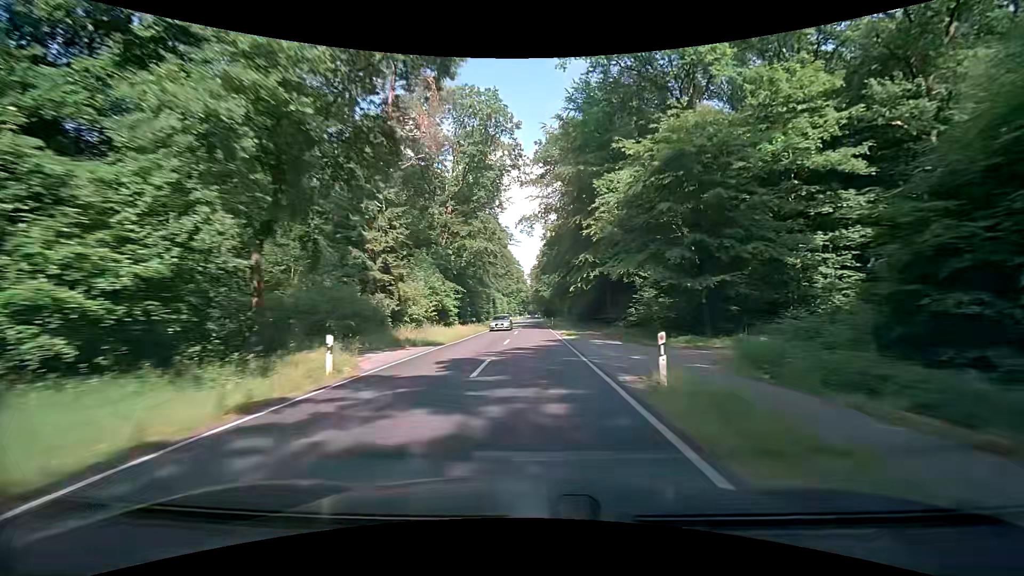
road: secondary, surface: asphalt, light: Day
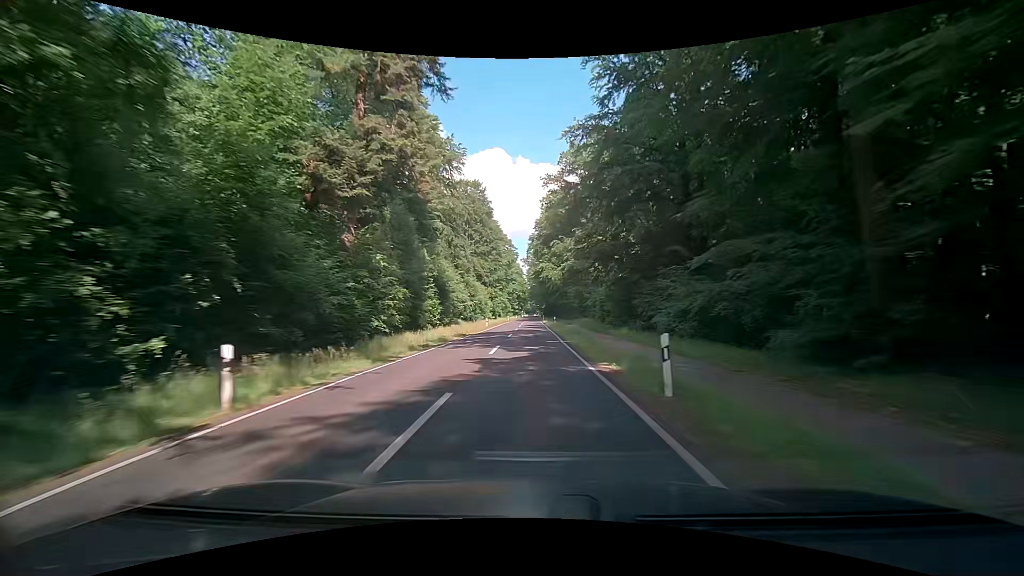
(+0.1, +54.9) m; 0°
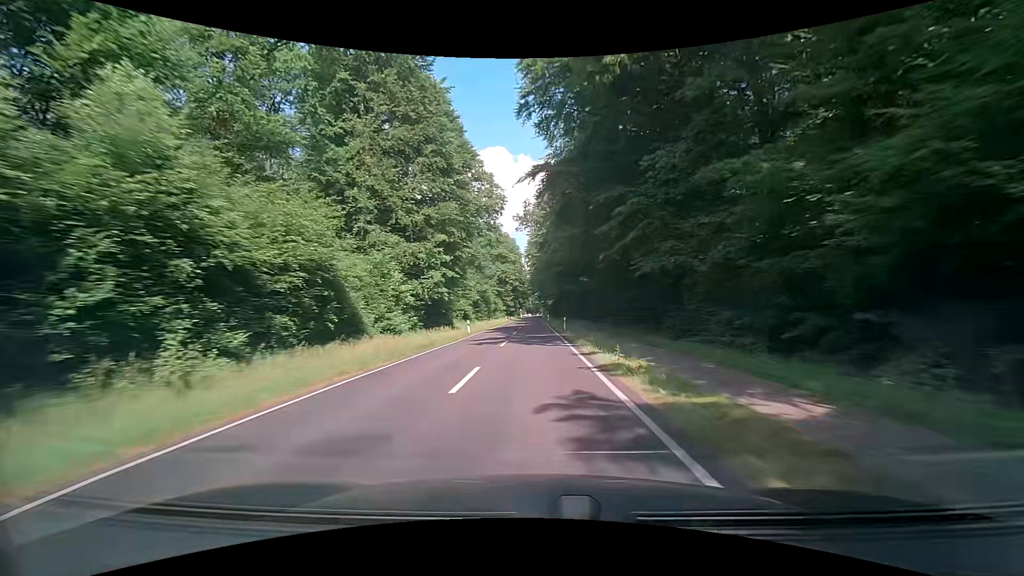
(-0.3, +68.7) m; -1°
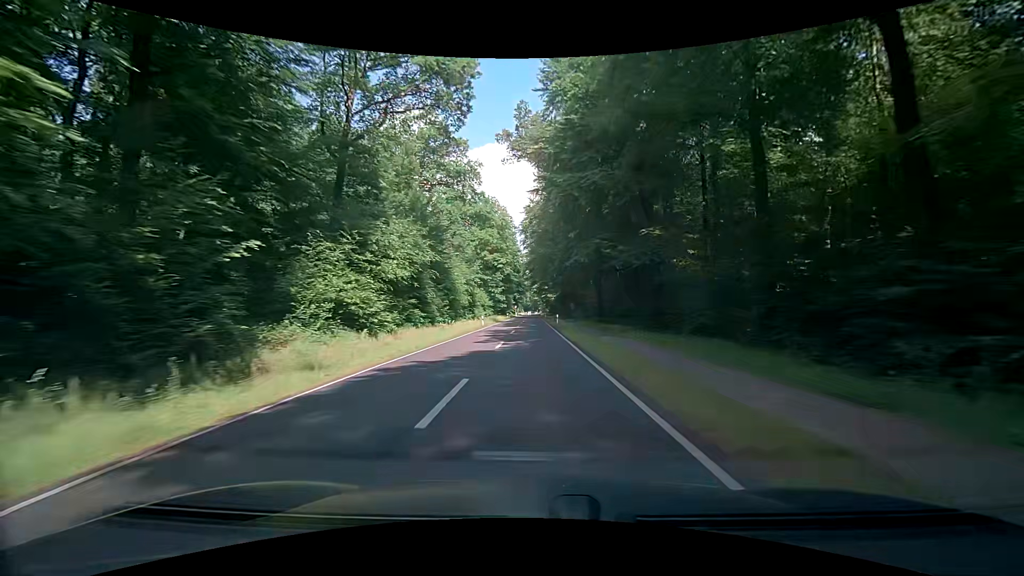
(0.0, +39.2) m; +1°
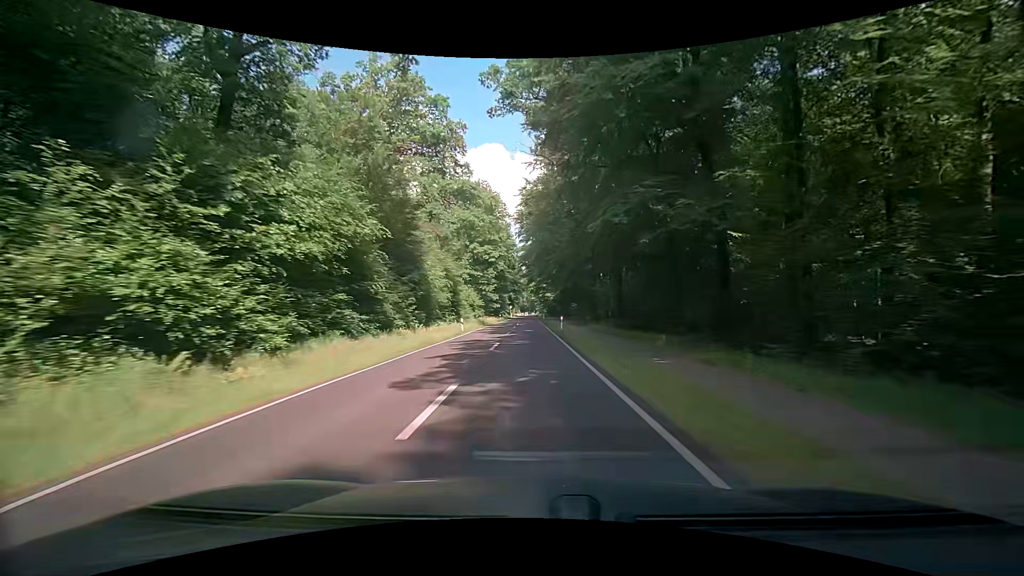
(0.0, +12.5) m; 0°
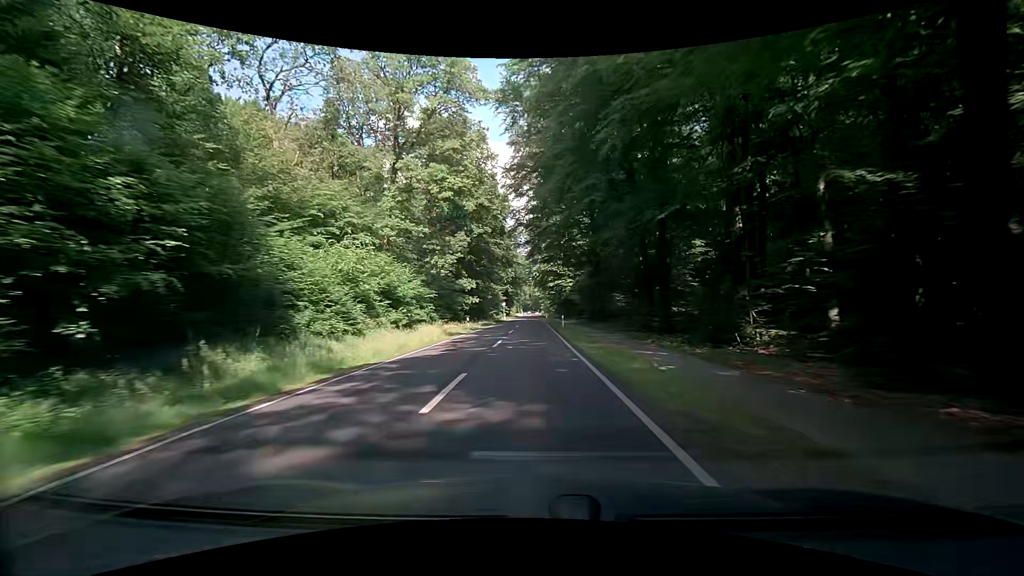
(+0.3, +47.1) m; -1°
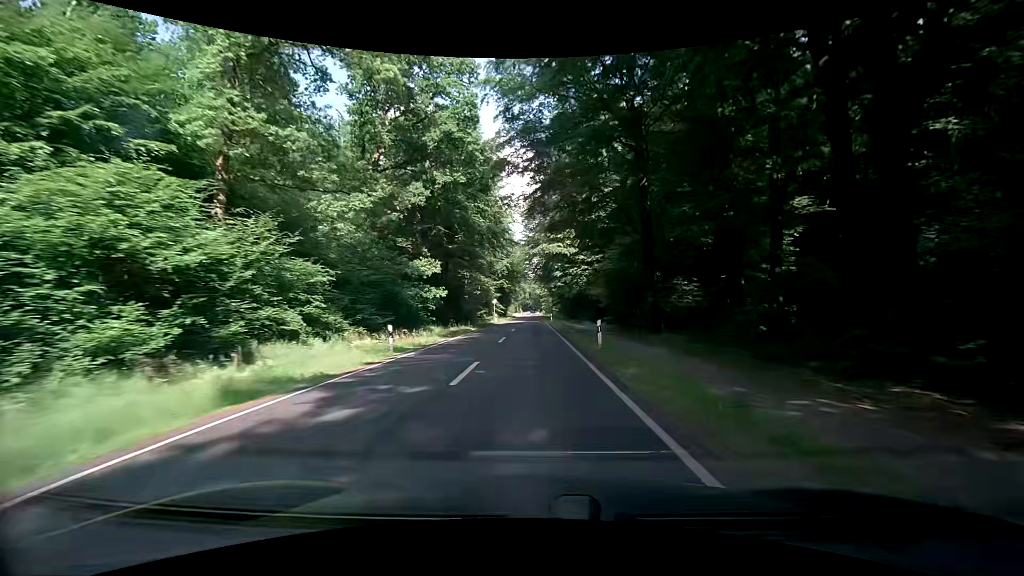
(+0.2, +21.9) m; +2°
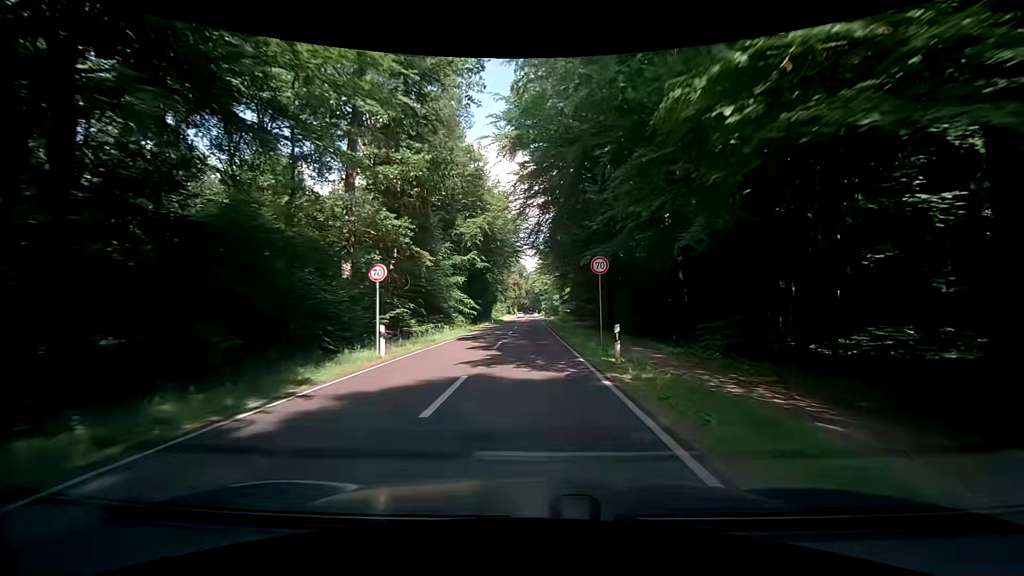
(-1.0, +51.1) m; -2°
(0, +10) (0, +20) (0, +30) (0, +40) (0, +50) (+1, +60) (+1, +70) (+1, +80) (+1, +90) (+1, +100) m
